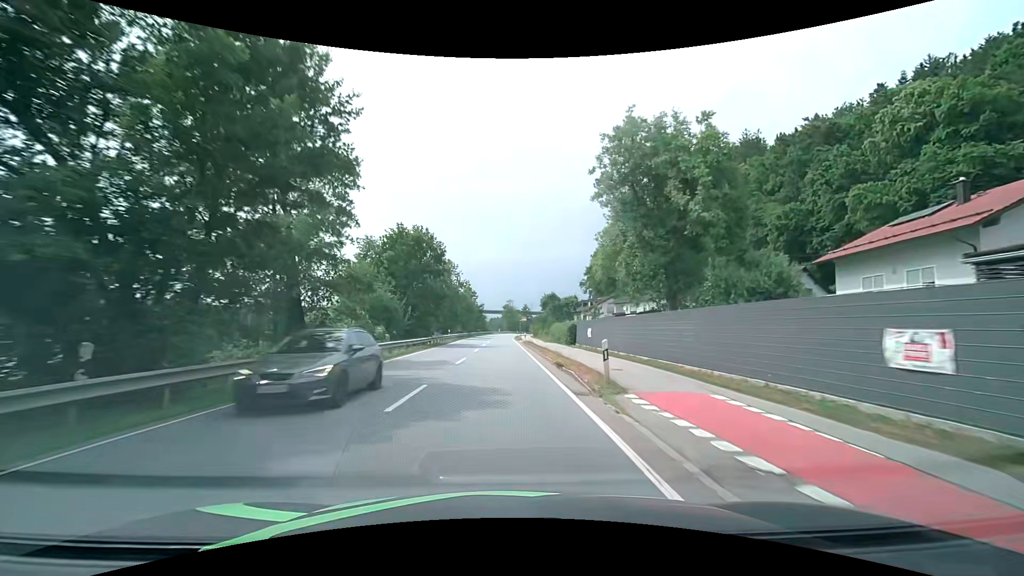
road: primary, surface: asphalt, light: Day
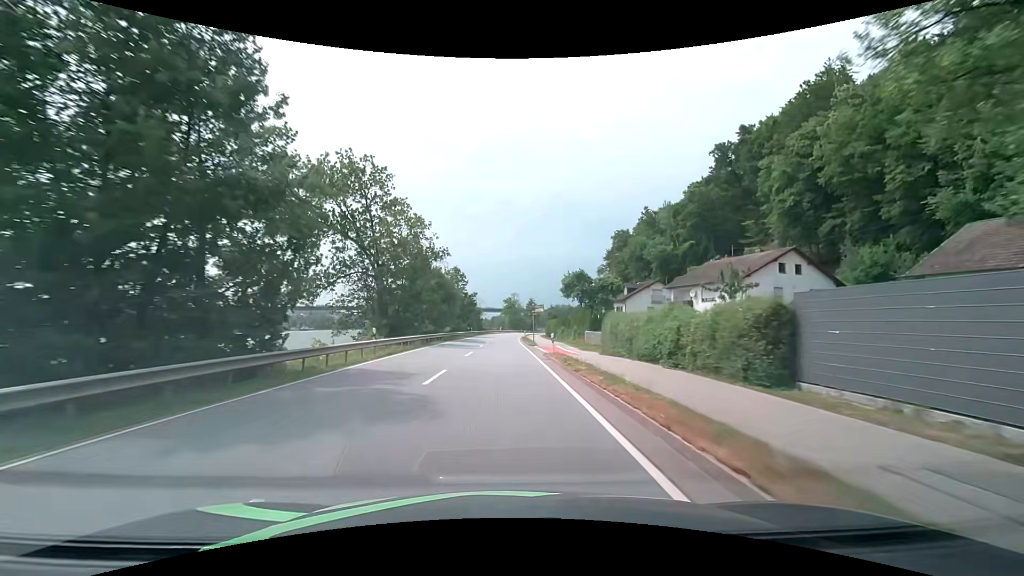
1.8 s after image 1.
(-0.4, +32.4) m; -1°
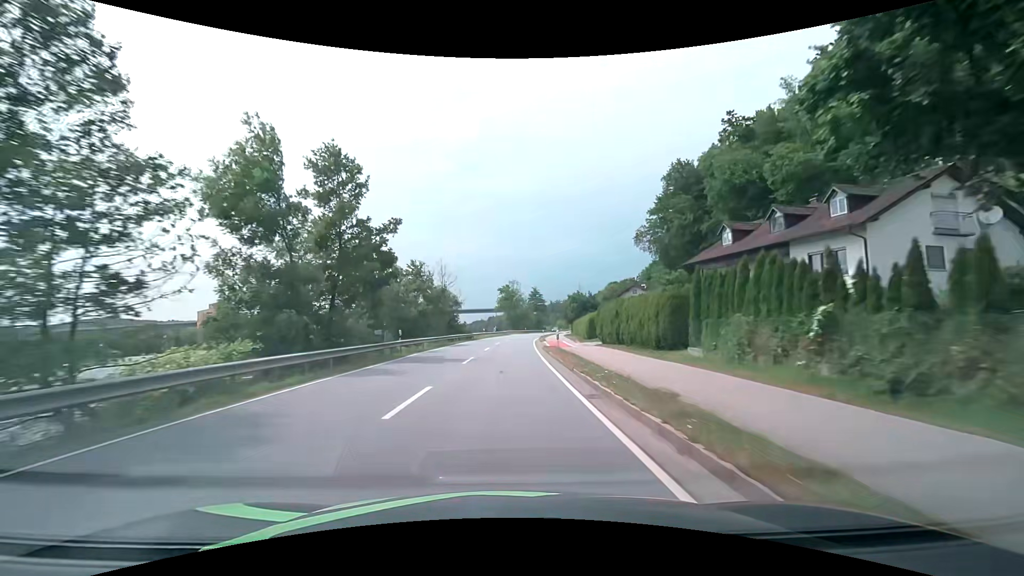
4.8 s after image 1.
(0.0, +52.2) m; 0°
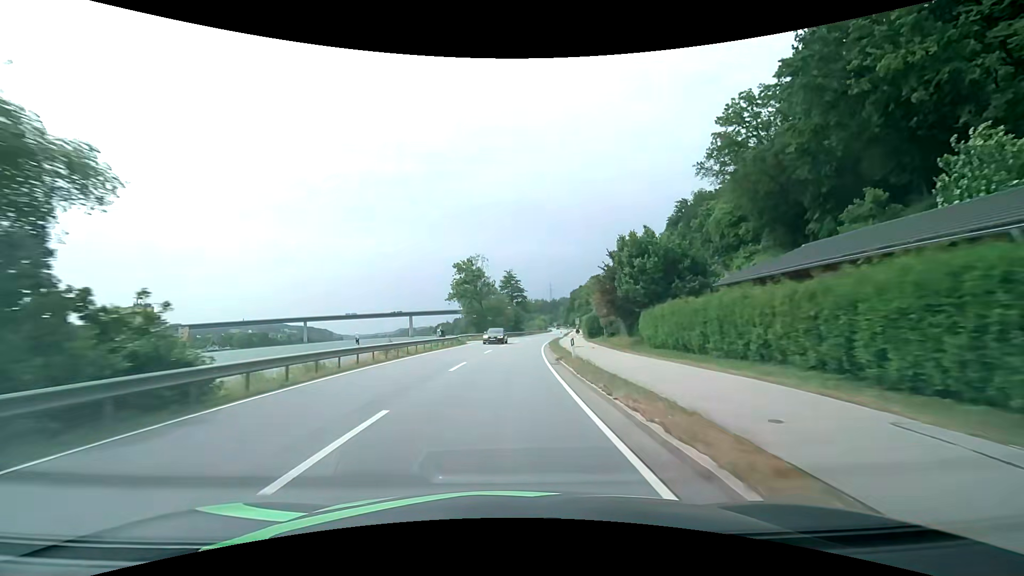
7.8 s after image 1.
(+1.3, +51.2) m; +4°
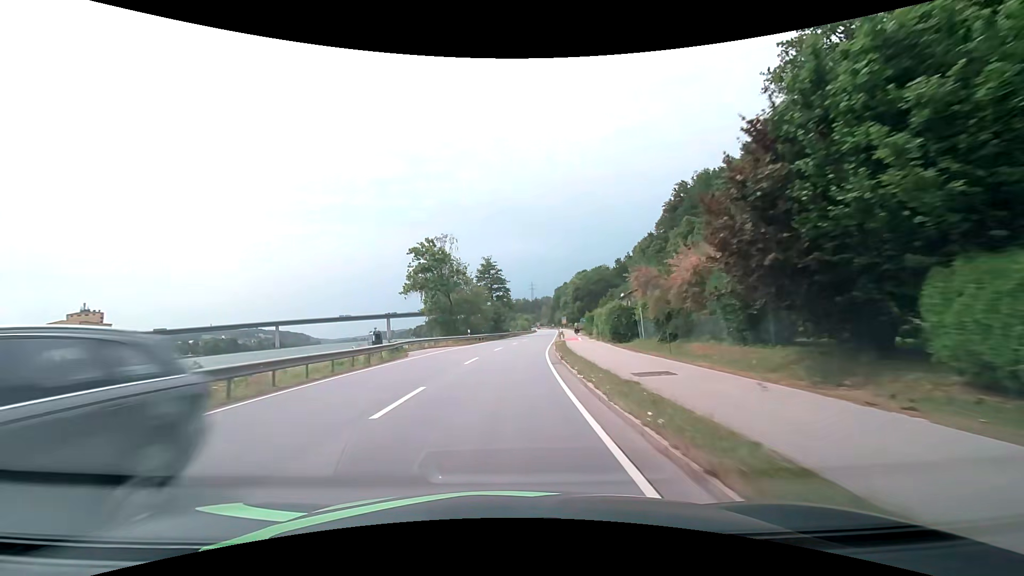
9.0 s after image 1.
(+0.4, +20.6) m; +2°
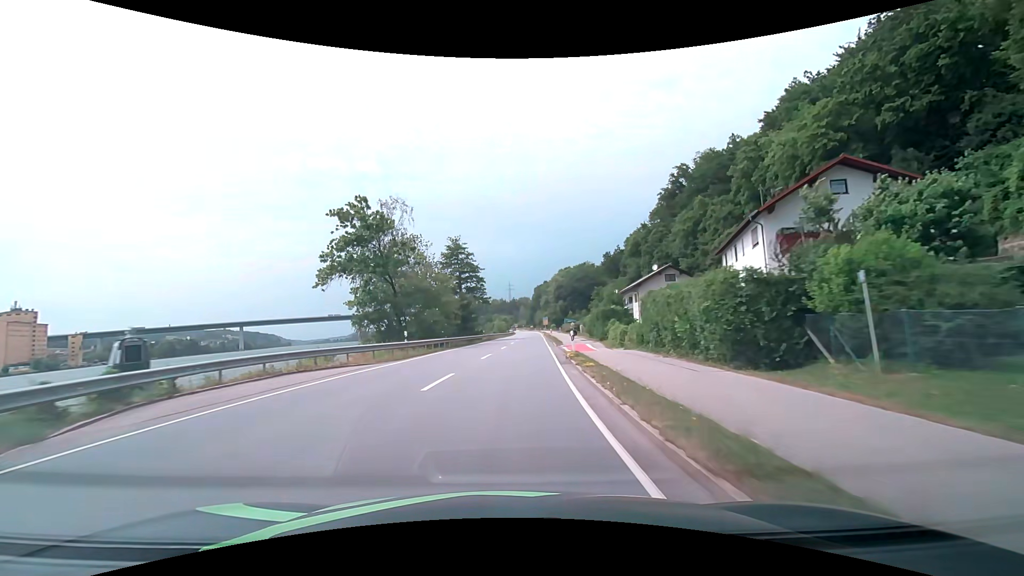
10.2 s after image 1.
(+0.5, +20.6) m; +3°
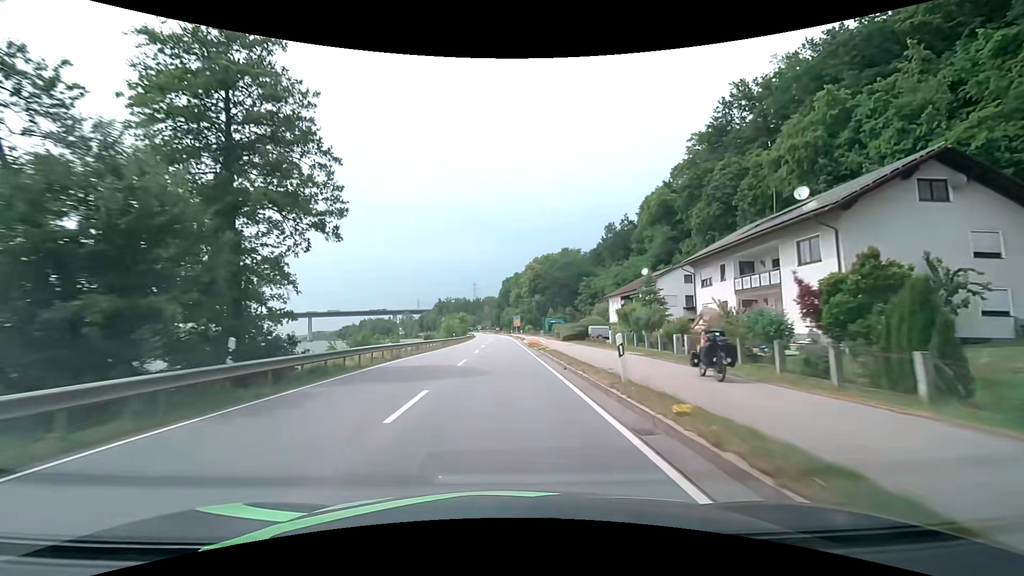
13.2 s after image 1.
(+2.3, +51.5) m; +4°
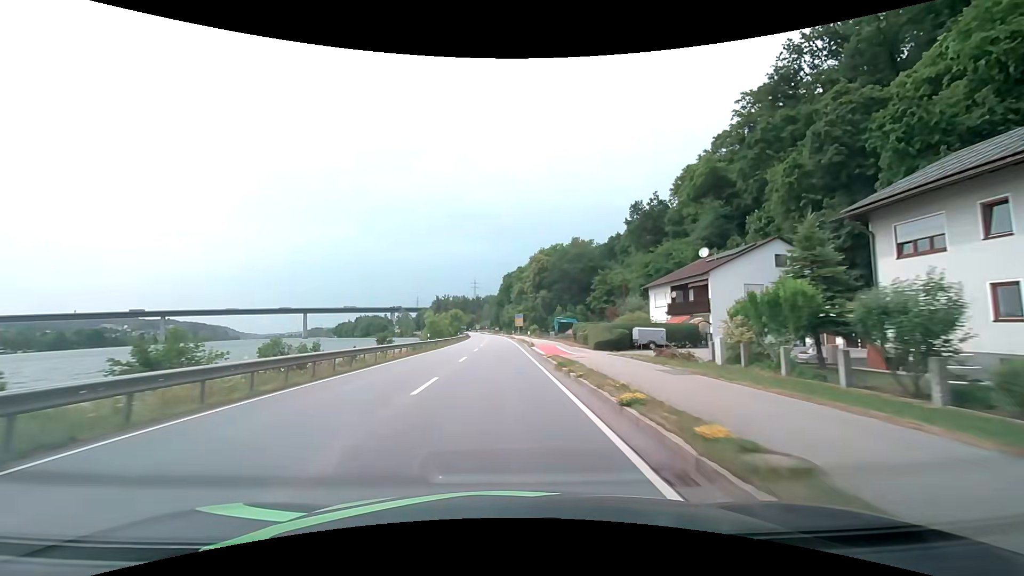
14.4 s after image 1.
(0.0, +20.6) m; 0°
(0, +10) (0, +20) (0, +30) (-1, +40) (-1, +50) (-1, +60) (-1, +70) (-2, +80) (-2, +90) (-3, +100) m
